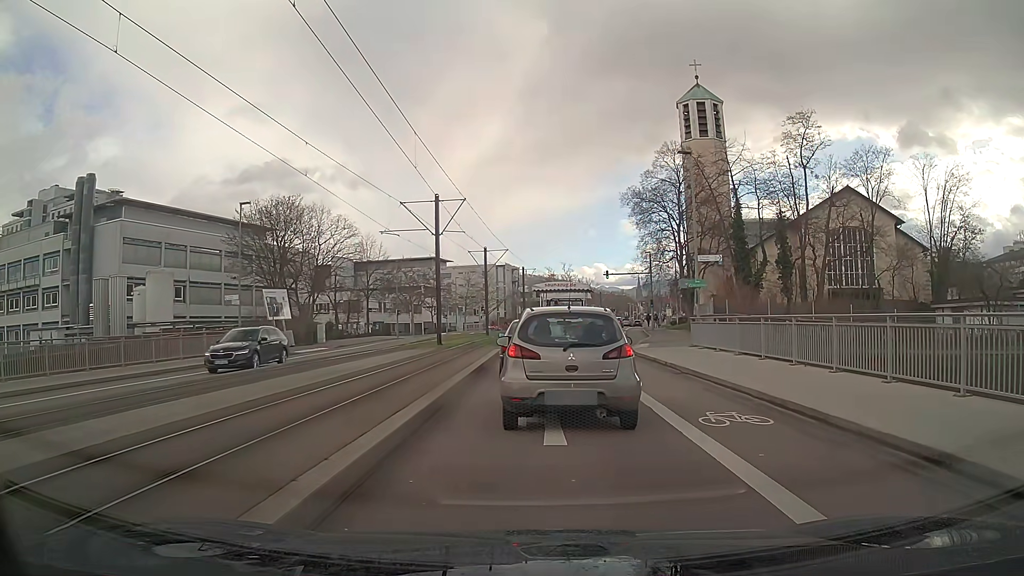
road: secondary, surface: asphalt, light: Day
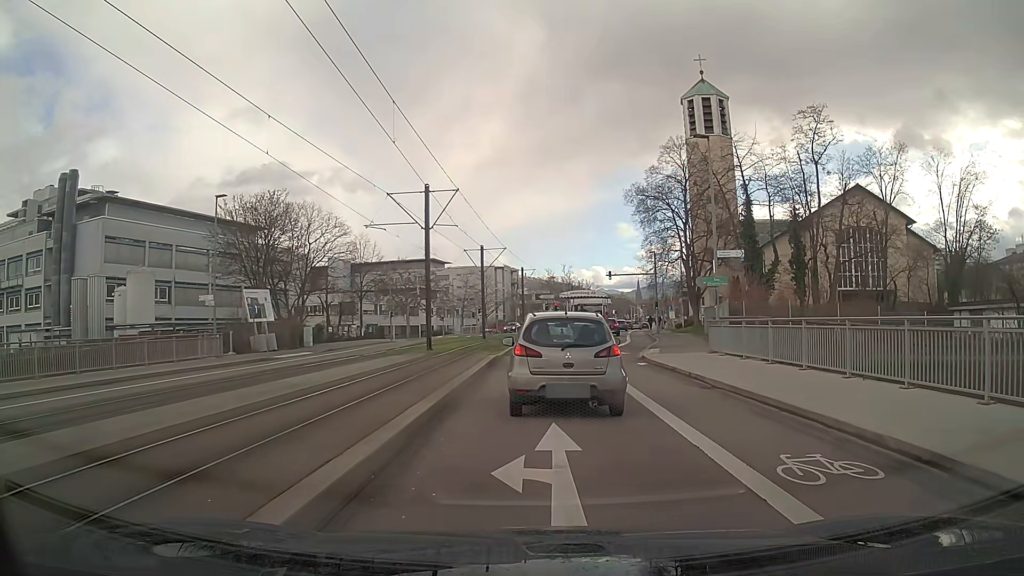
(0.0, +3.1) m; 0°
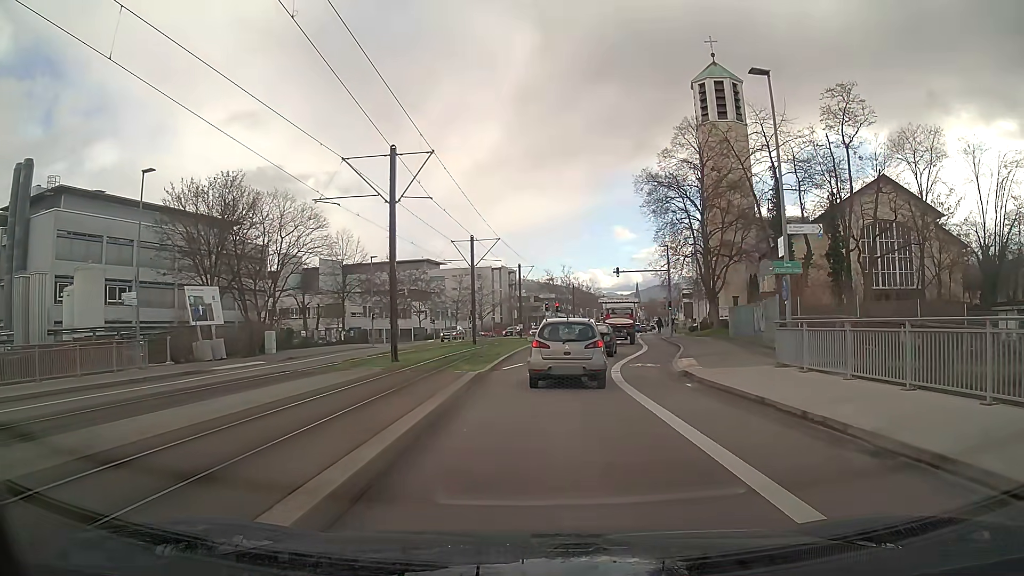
(0.0, +7.7) m; 0°
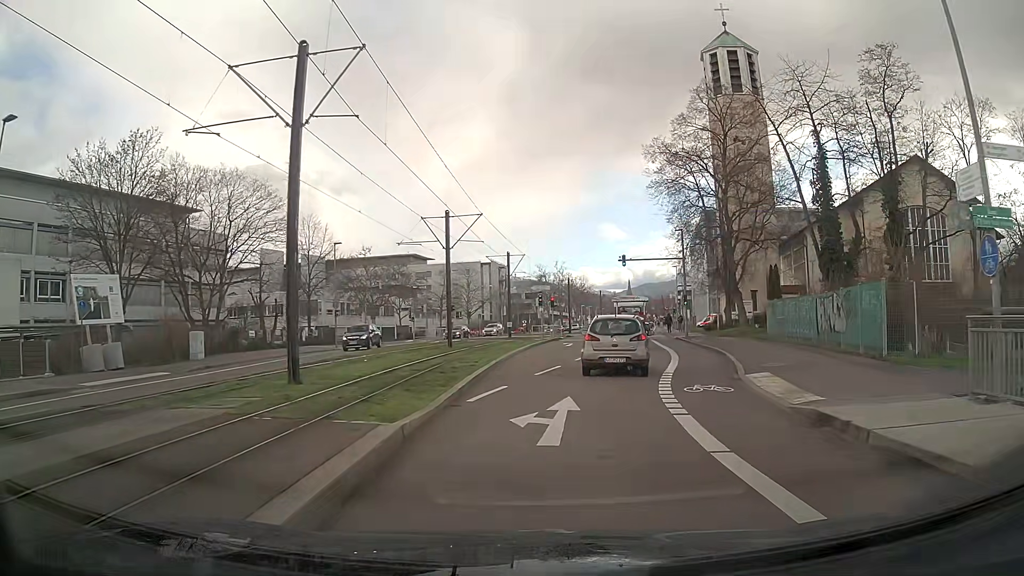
(+0.1, +9.5) m; +1°
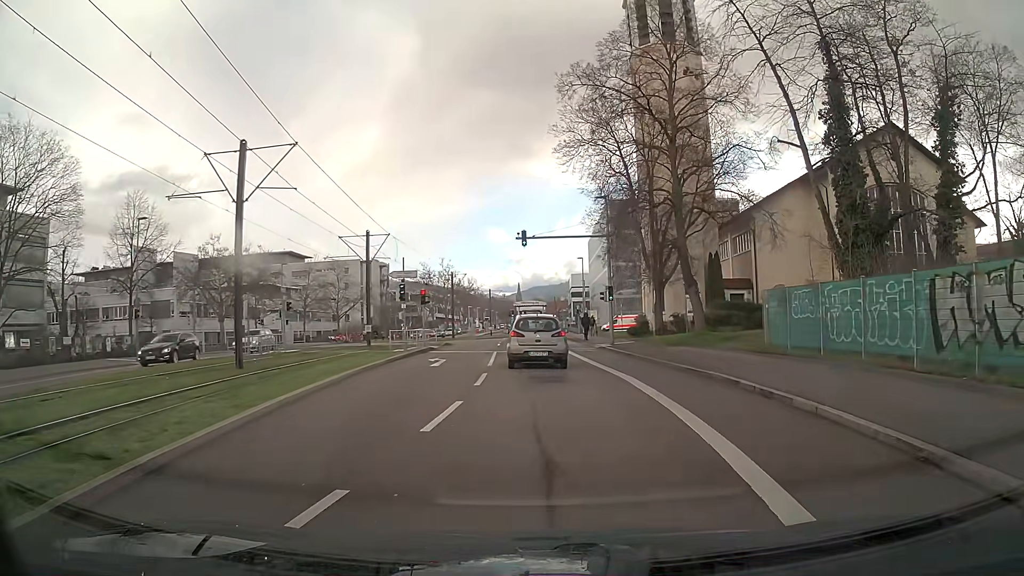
(+1.3, +15.0) m; +9°
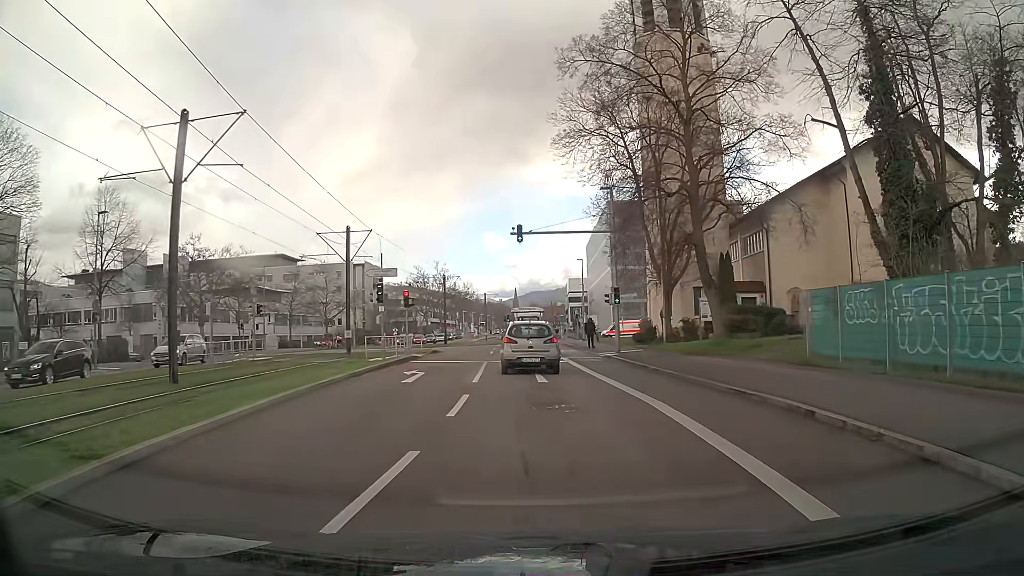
(0.0, +4.1) m; 0°
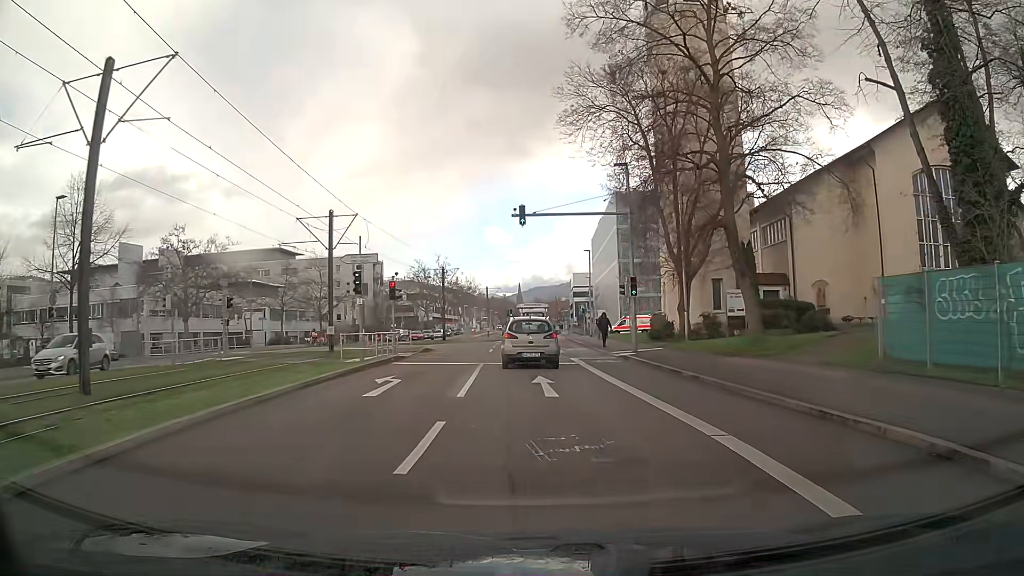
(0.0, +4.2) m; 0°
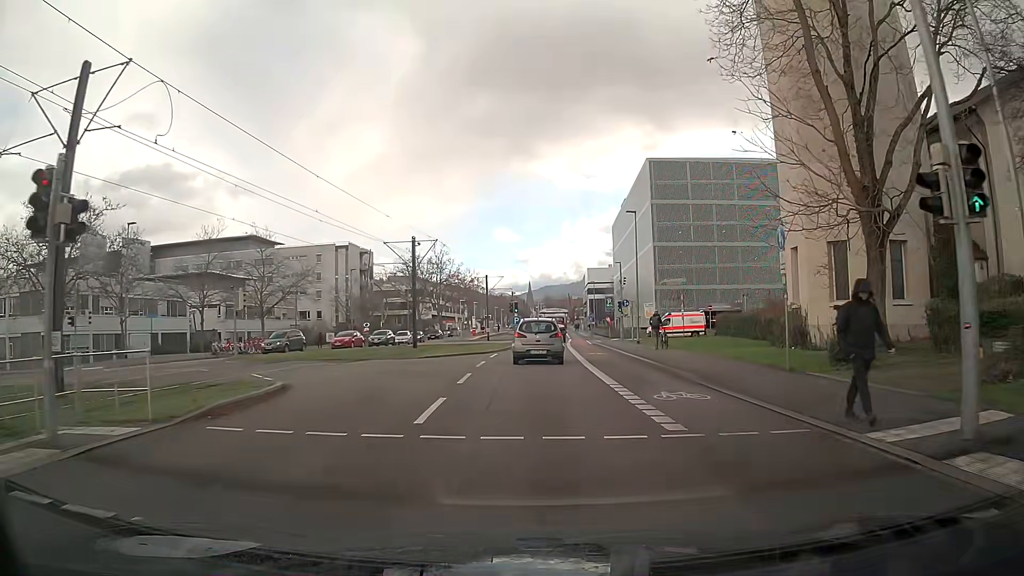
(-0.2, +22.7) m; -1°
(0, +10) (0, +20) (0, +30) (+1, +40) (+1, +50) (+2, +60) (+2, +70) (+3, +80) (+3, +90) (+4, +100) m
